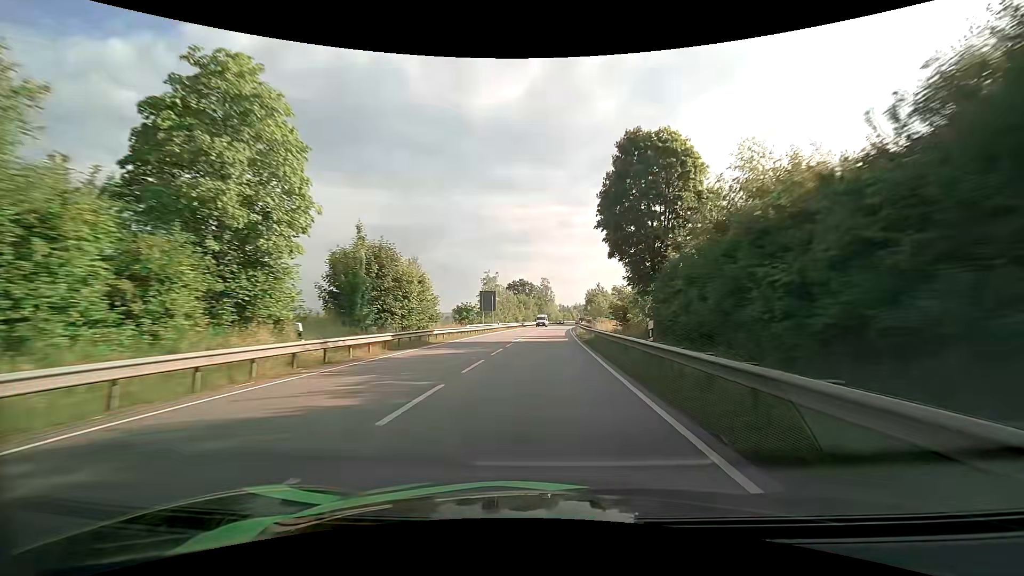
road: primary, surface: asphalt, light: Day
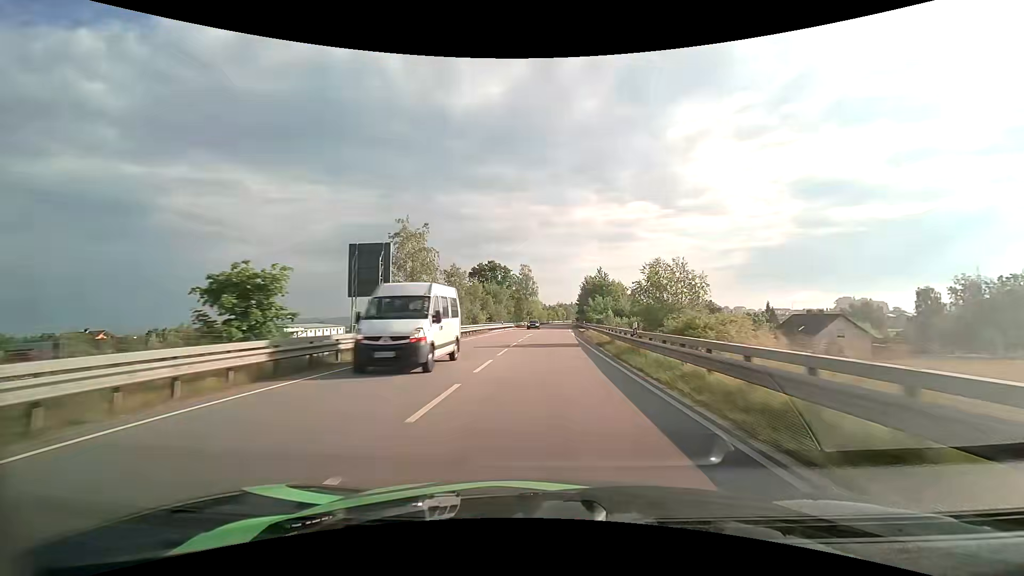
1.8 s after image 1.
(+0.8, +42.3) m; +2°
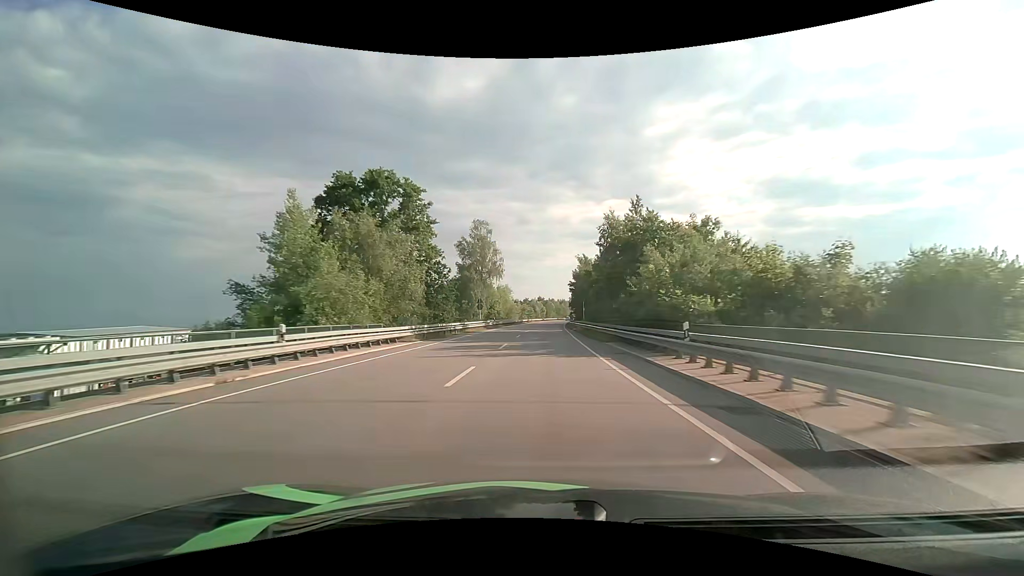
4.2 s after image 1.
(+1.8, +58.1) m; +3°
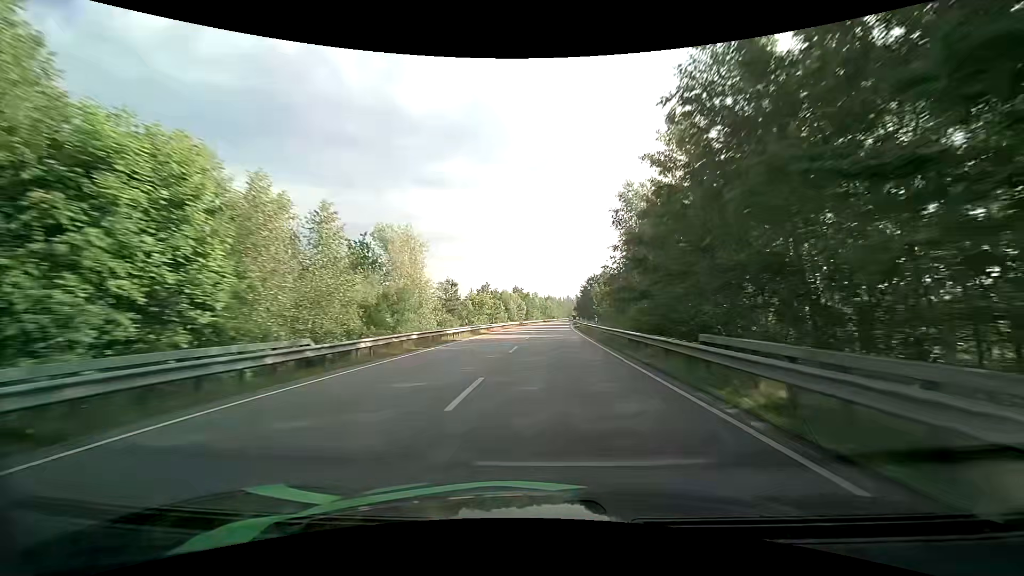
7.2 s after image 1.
(+1.2, +74.5) m; +2°
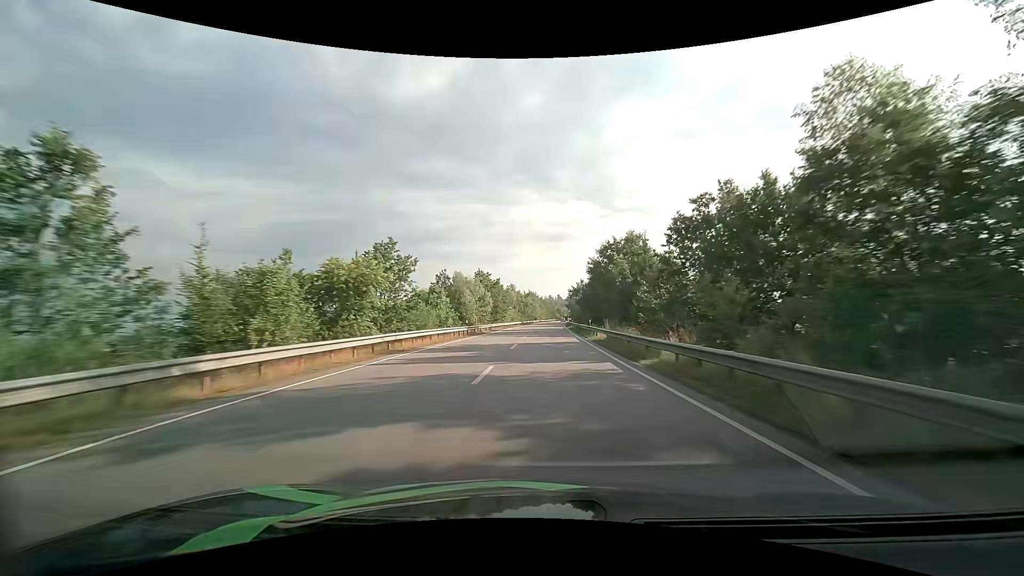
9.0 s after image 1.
(+0.9, +45.1) m; +2°
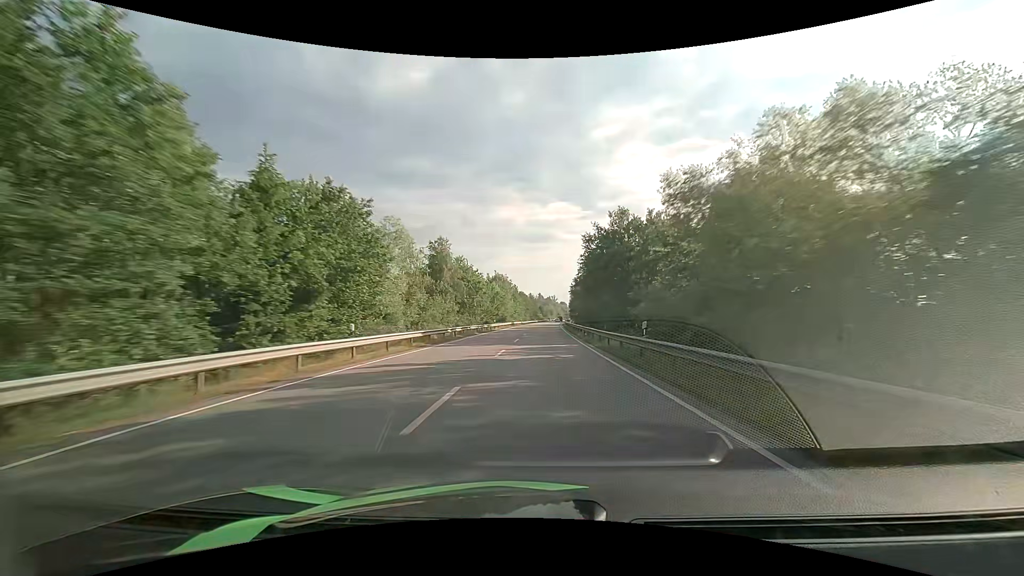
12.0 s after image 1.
(+1.8, +76.4) m; +2°
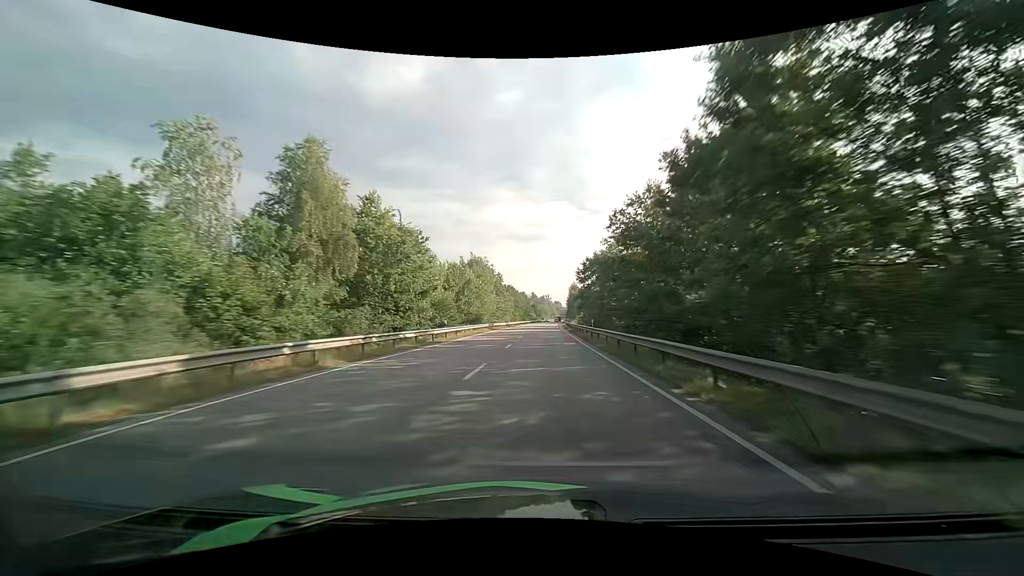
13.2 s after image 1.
(+0.2, +31.1) m; +1°
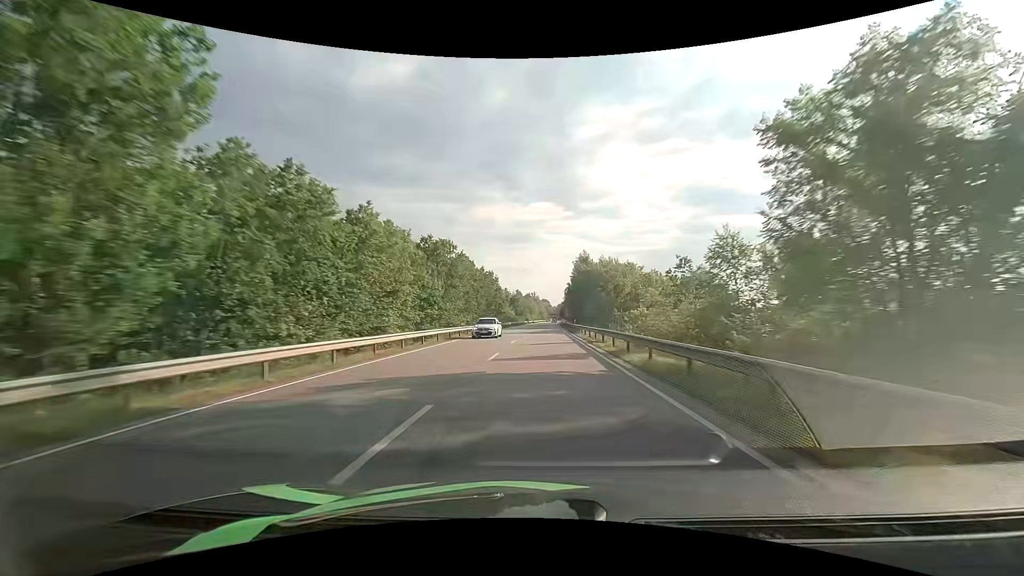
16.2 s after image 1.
(+1.4, +79.1) m; +2°
(0, +10) (0, +20) (0, +30) (0, +40) (0, +50) (0, +60) (+1, +70) (+1, +80) (+1, +90) (+1, +100) m
